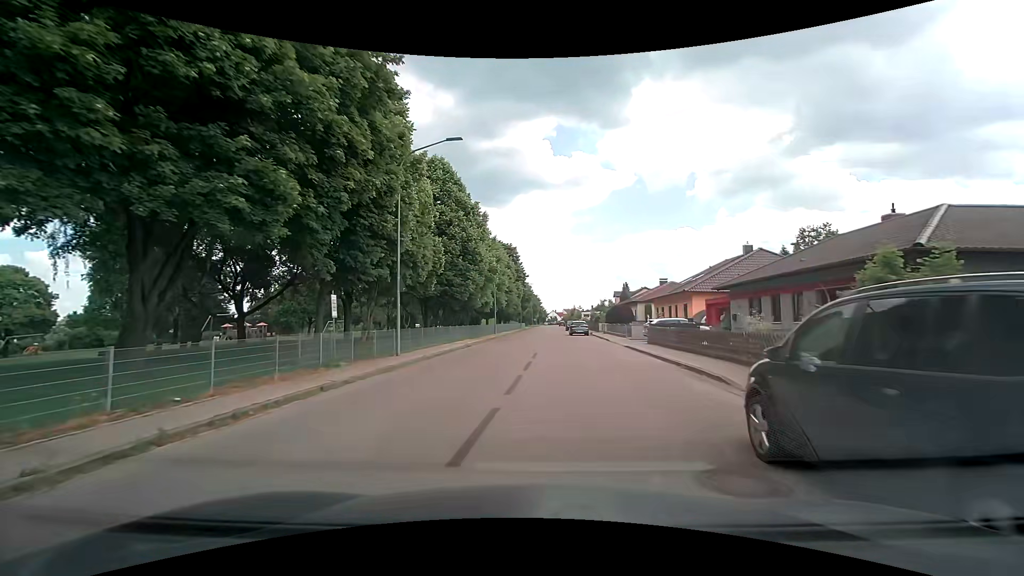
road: residential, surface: asphalt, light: Day
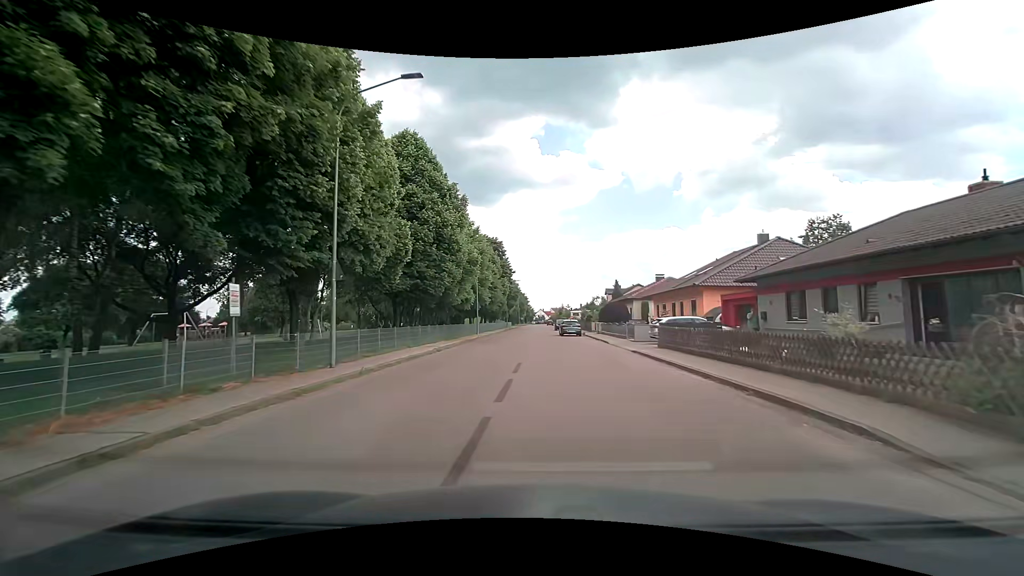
(0.0, +5.6) m; +1°
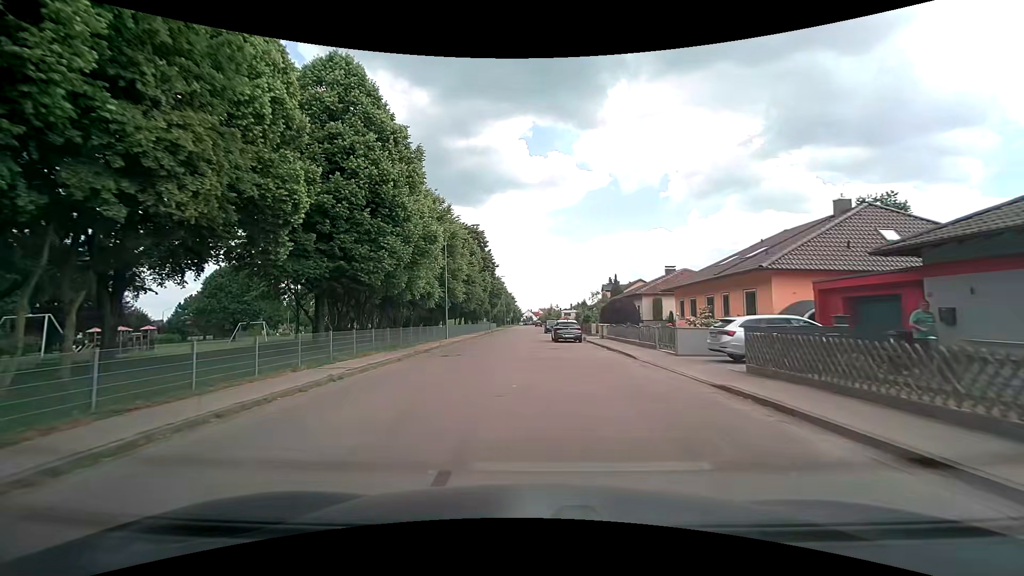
(+0.2, +11.4) m; +1°
